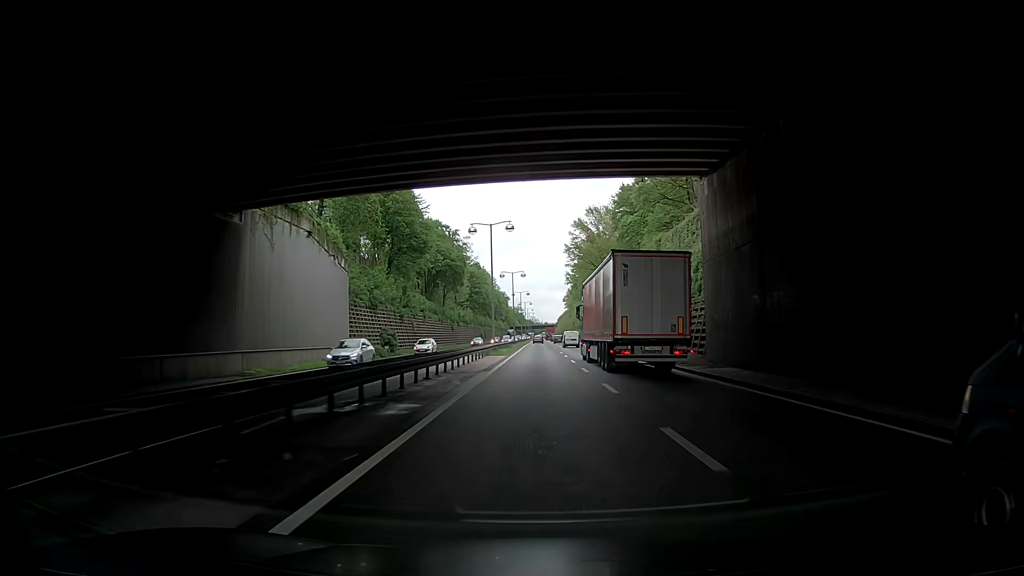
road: trunk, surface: asphalt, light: Day
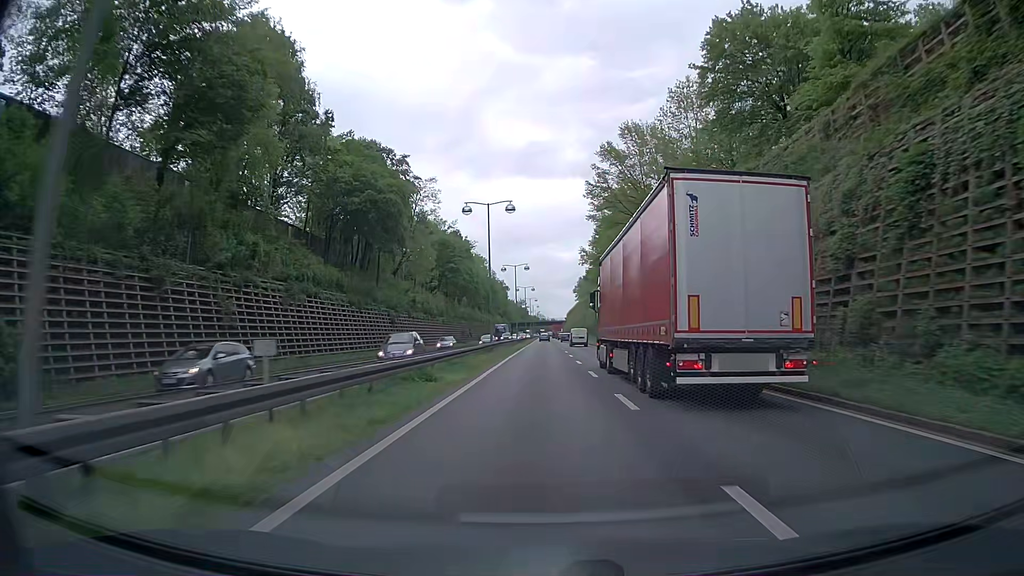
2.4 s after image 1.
(+0.2, +48.7) m; -1°
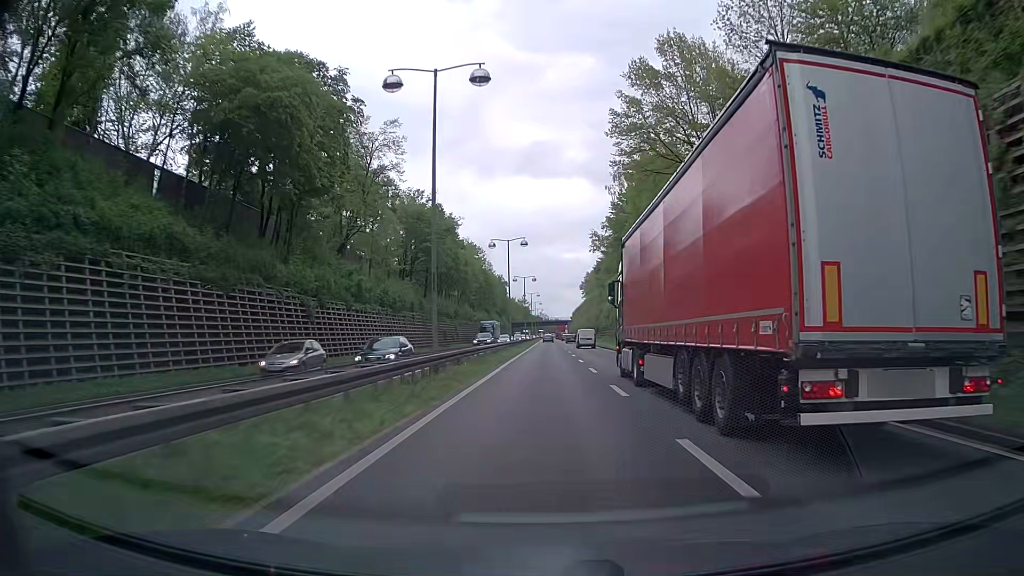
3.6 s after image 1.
(-0.2, +24.3) m; -1°
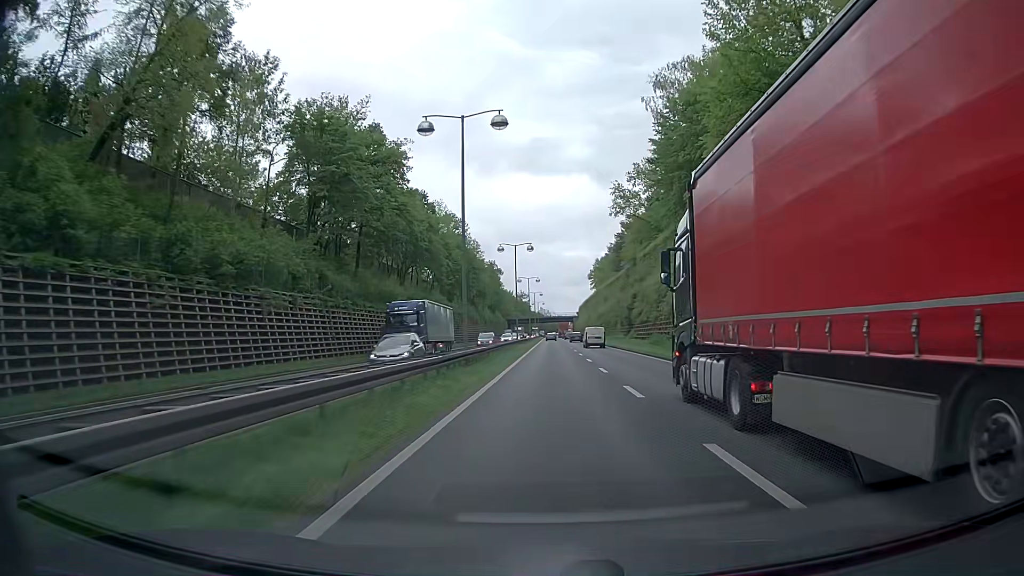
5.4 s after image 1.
(+0.1, +36.4) m; 0°
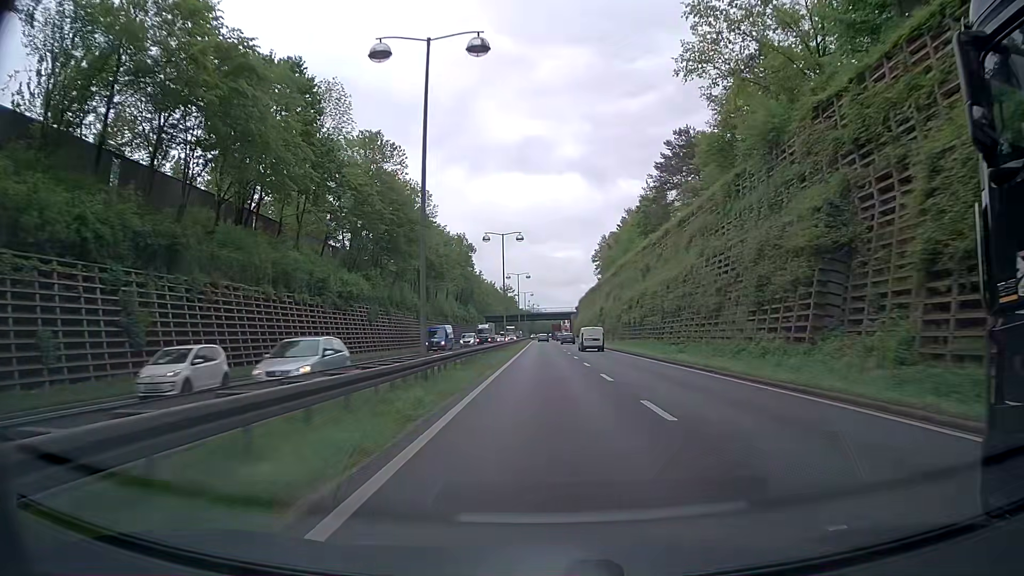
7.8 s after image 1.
(0.0, +48.6) m; 0°
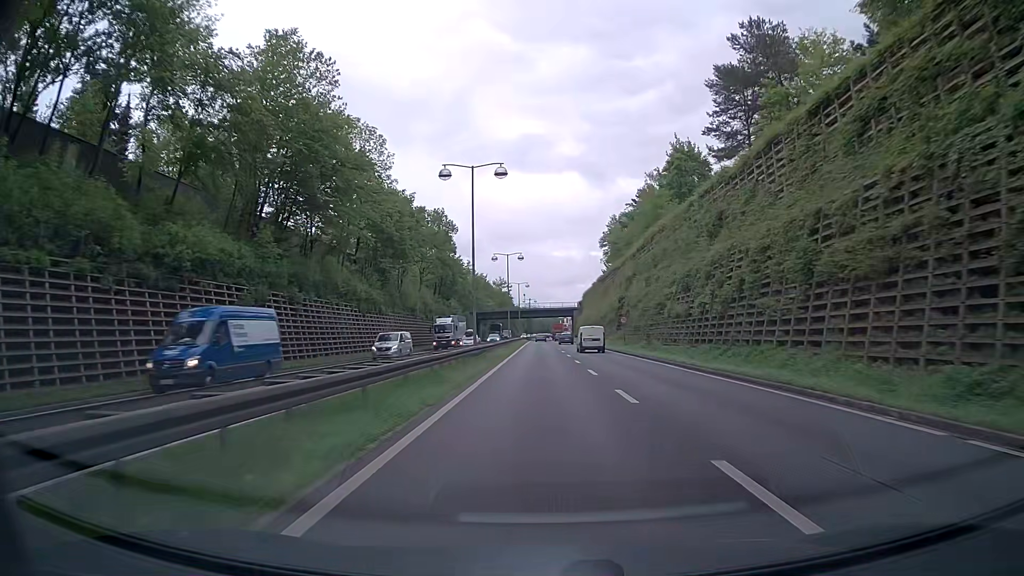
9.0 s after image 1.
(+0.2, +24.3) m; +1°
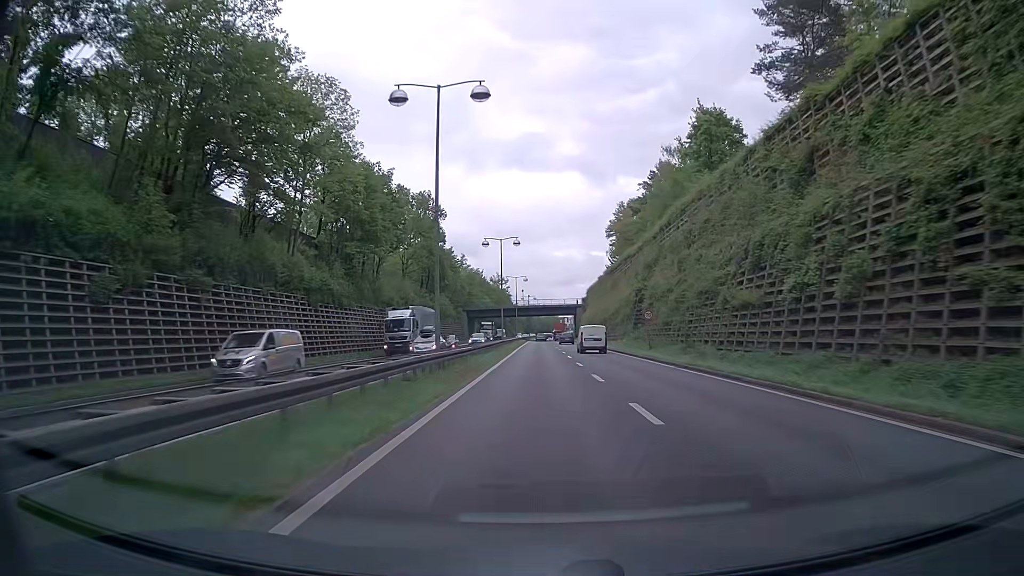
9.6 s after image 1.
(0.0, +12.1) m; 0°
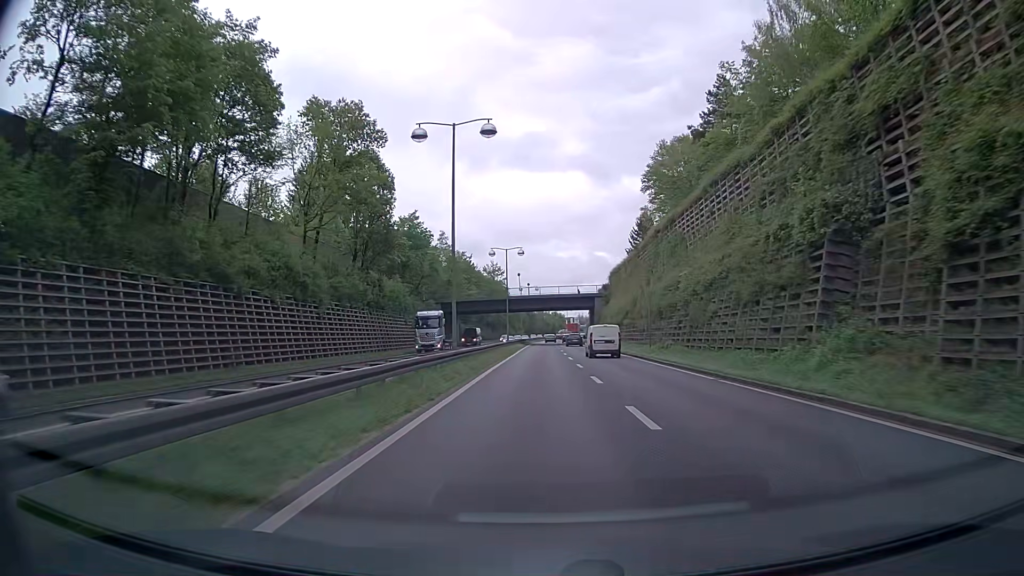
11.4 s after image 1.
(-0.2, +36.3) m; 0°
(0, +10) (0, +20) (0, +30) (0, +40) (0, +50) (0, +60) (0, +70) (0, +80) (0, +90) (0, +100) m
